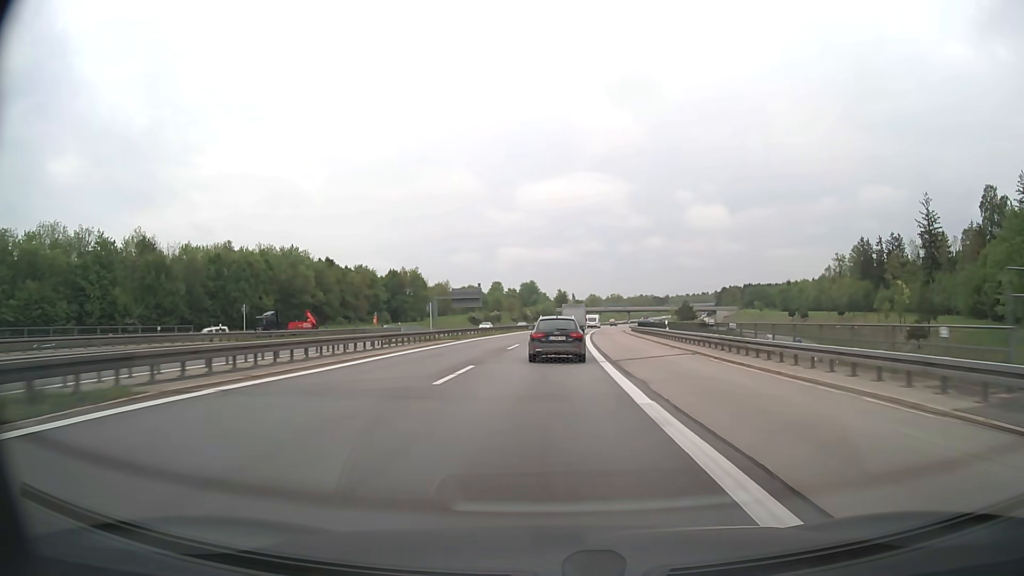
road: motorway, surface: asphalt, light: Day
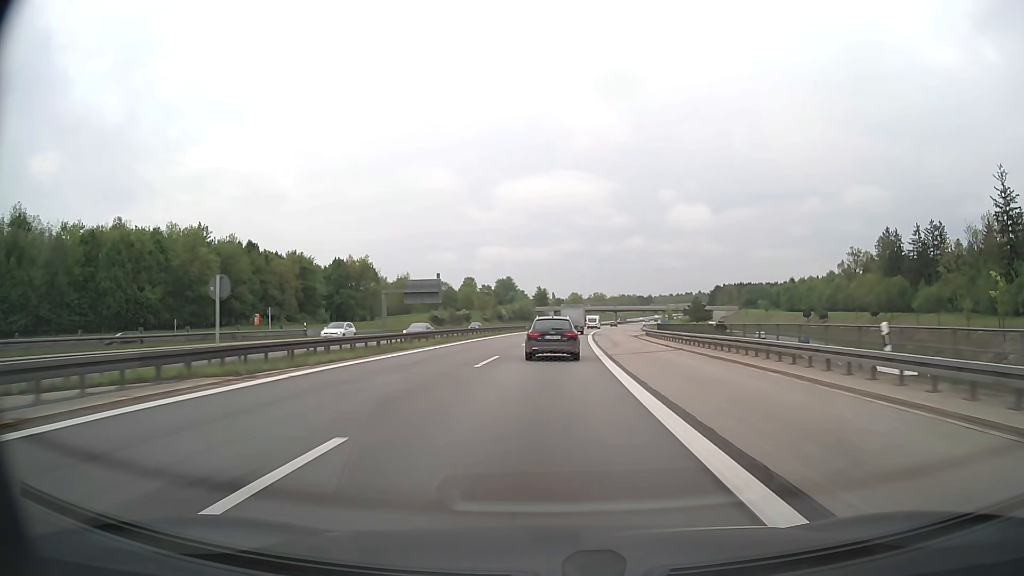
(+0.5, +30.5) m; +2°
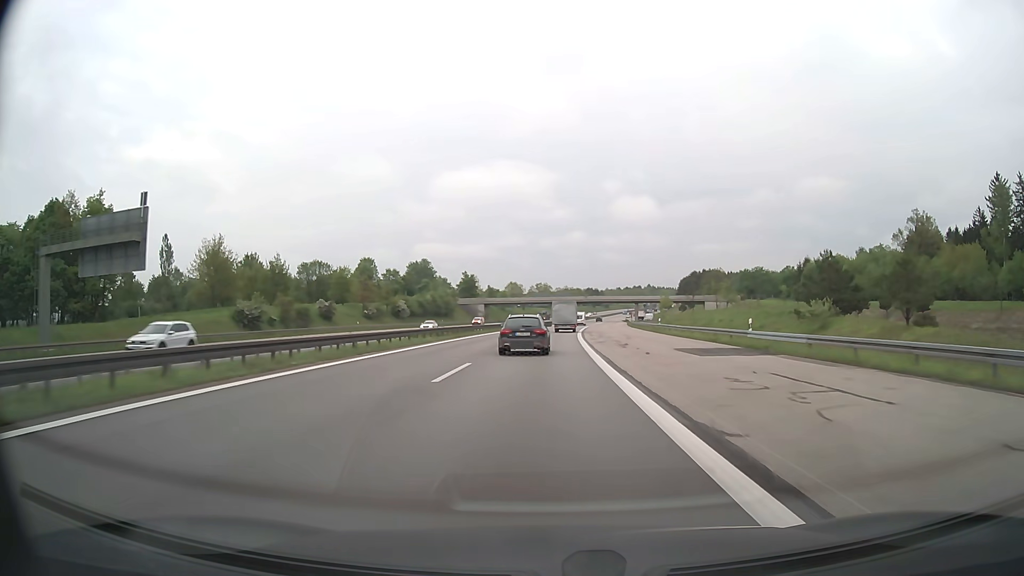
(+3.5, +77.2) m; +5°
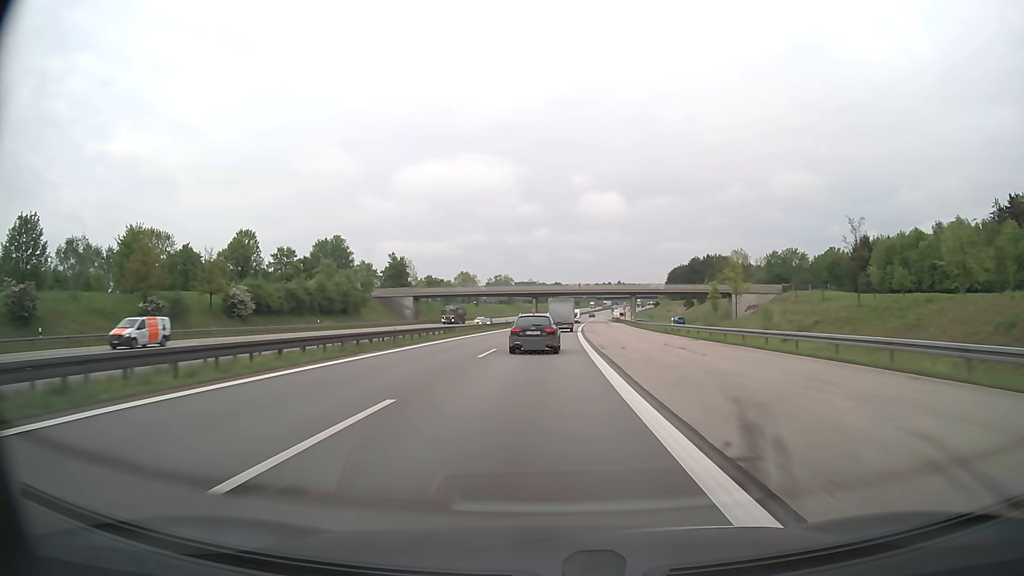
(+1.6, +63.2) m; +3°
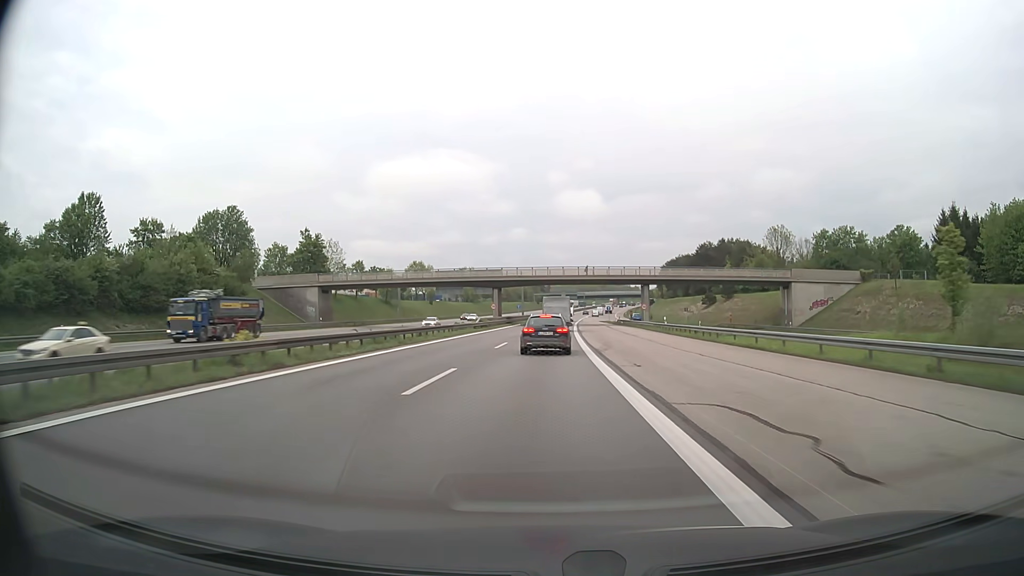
(+0.9, +47.0) m; +2°
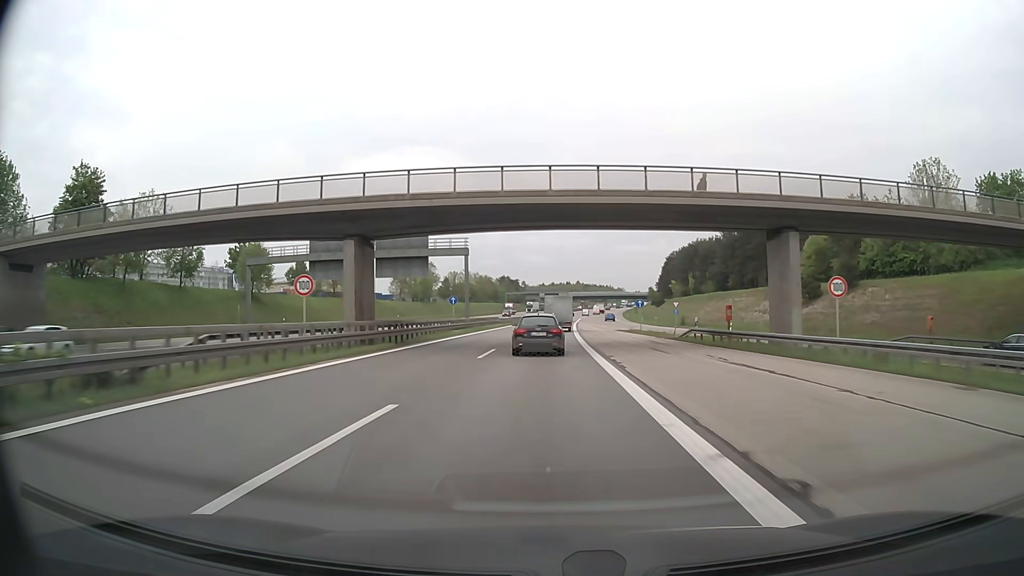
(+1.0, +61.4) m; +2°
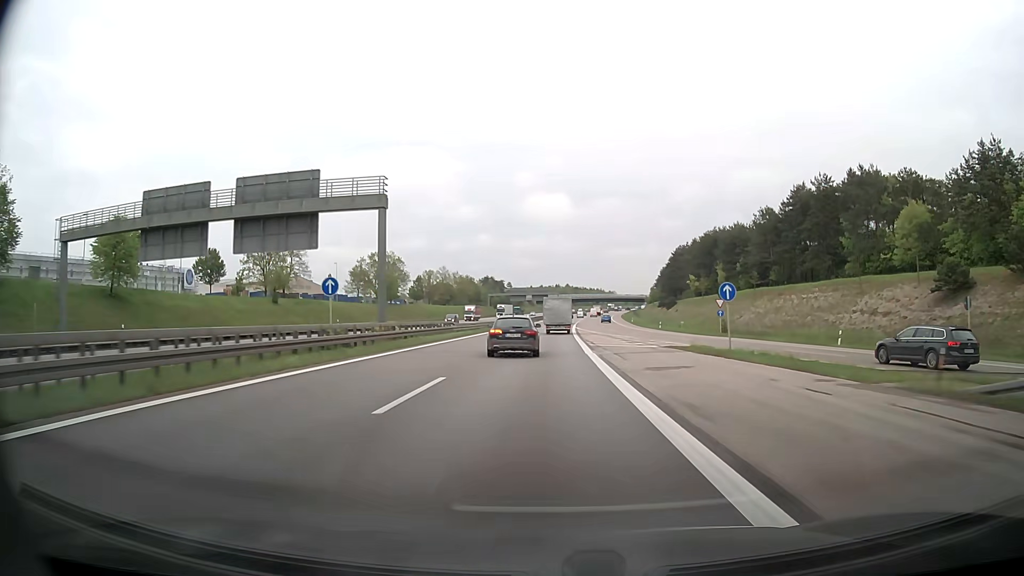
(+0.2, +30.9) m; +1°
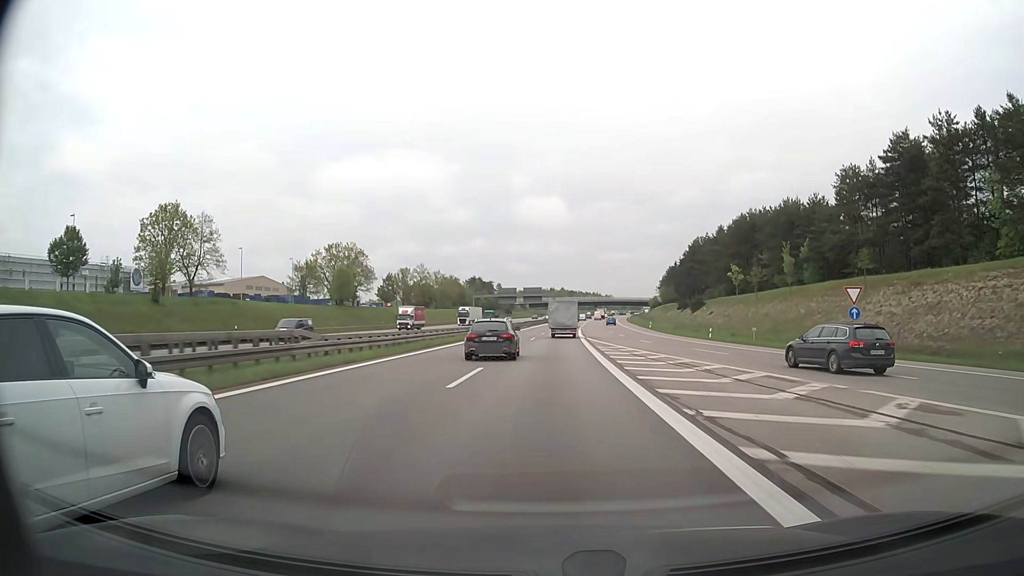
(+0.1, +31.6) m; 0°
(0, +10) (0, +20) (0, +30) (0, +40) (+1, +50) (+1, +60) (+1, +70) (+2, +80) (+2, +90) (+3, +100) m
